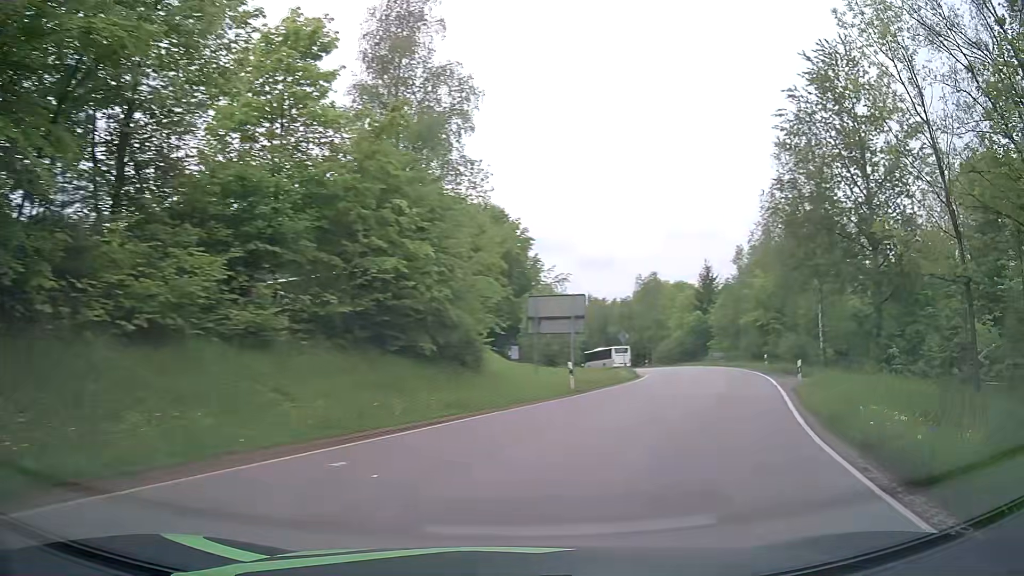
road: tertiary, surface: asphalt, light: Day
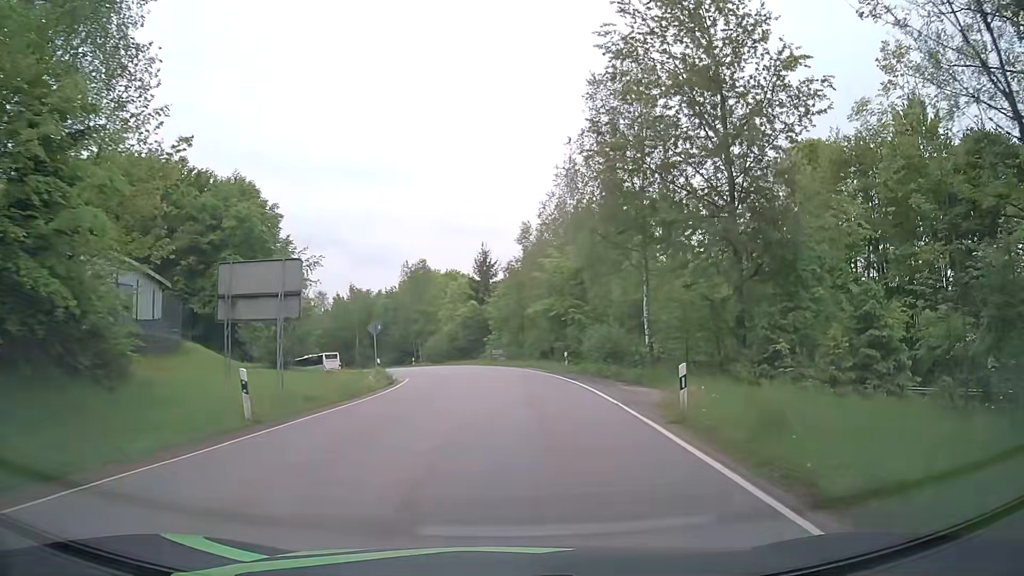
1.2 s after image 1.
(+2.7, +11.0) m; +21°
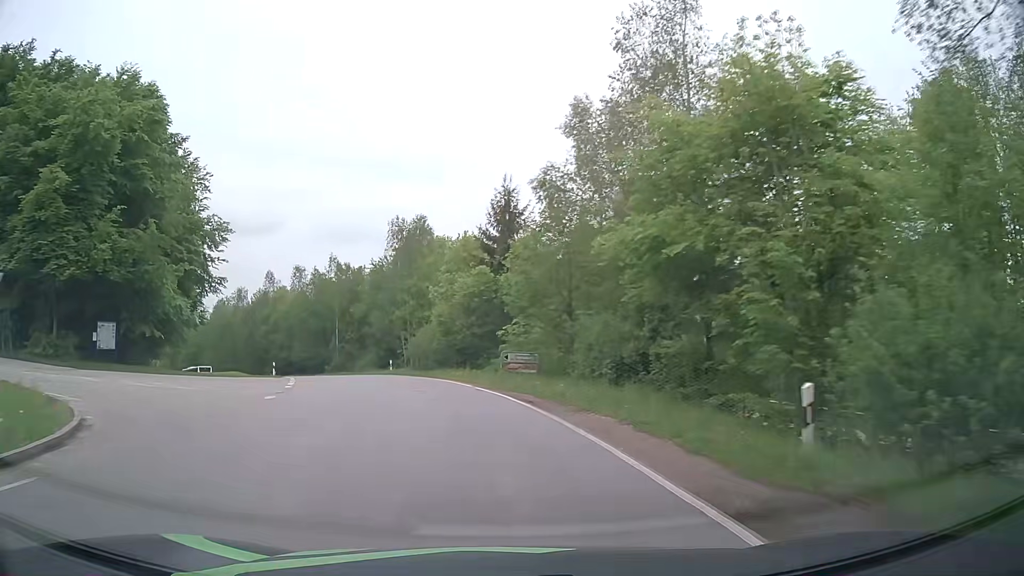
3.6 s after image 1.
(+0.5, +29.7) m; -3°
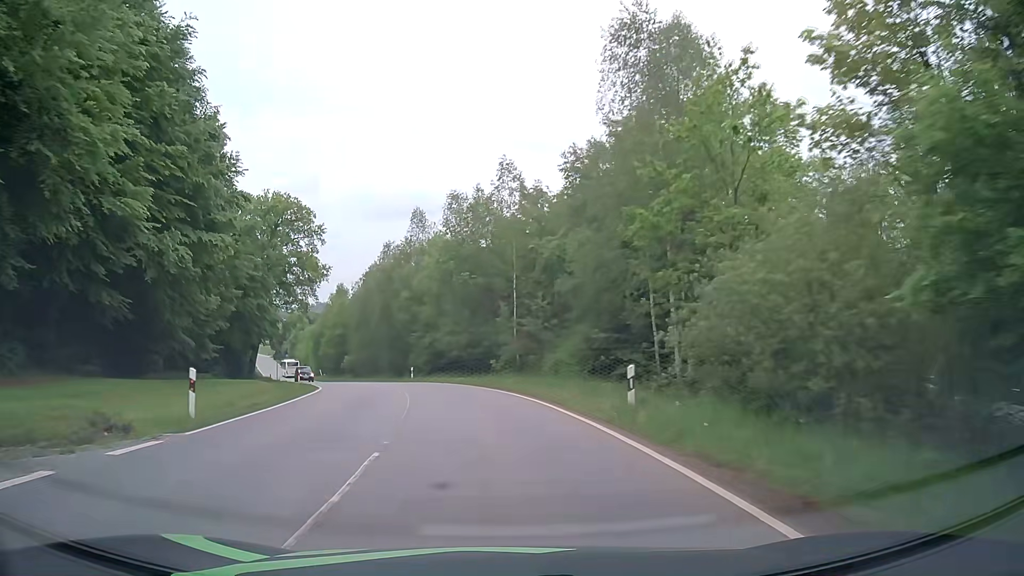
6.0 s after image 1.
(-6.0, +36.1) m; -18°
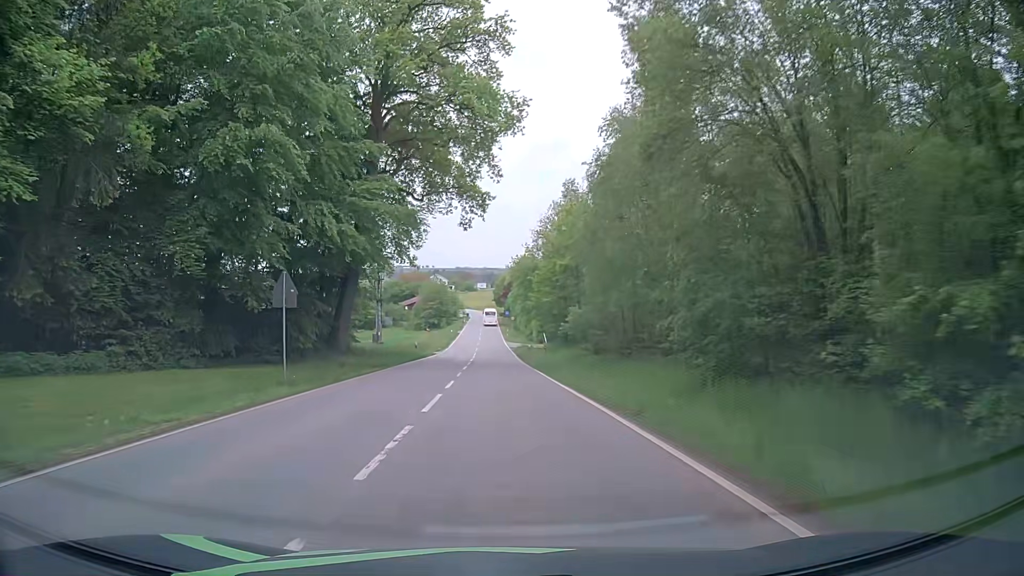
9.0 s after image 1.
(-9.5, +49.4) m; -21°
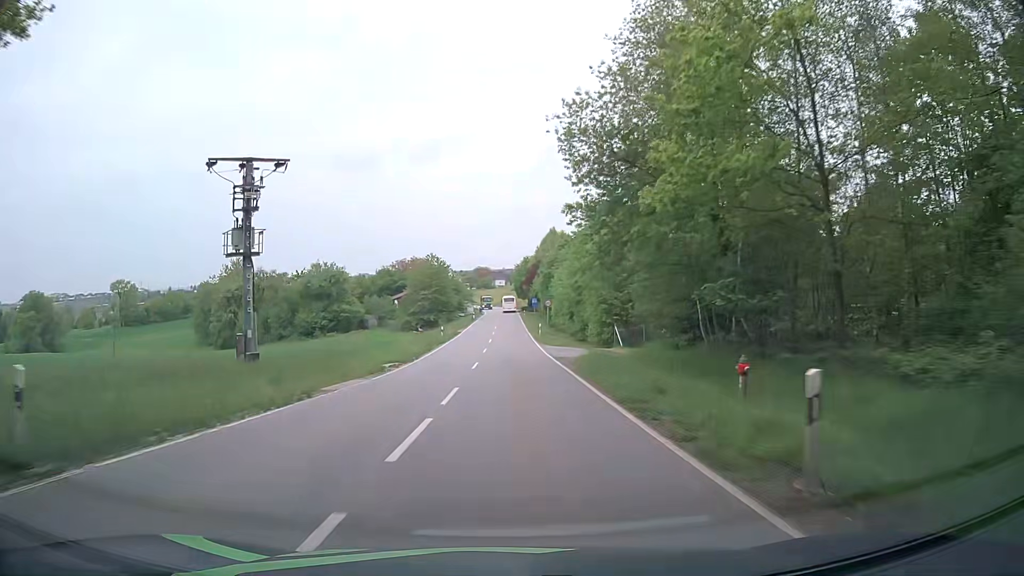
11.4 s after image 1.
(-1.1, +41.4) m; -2°
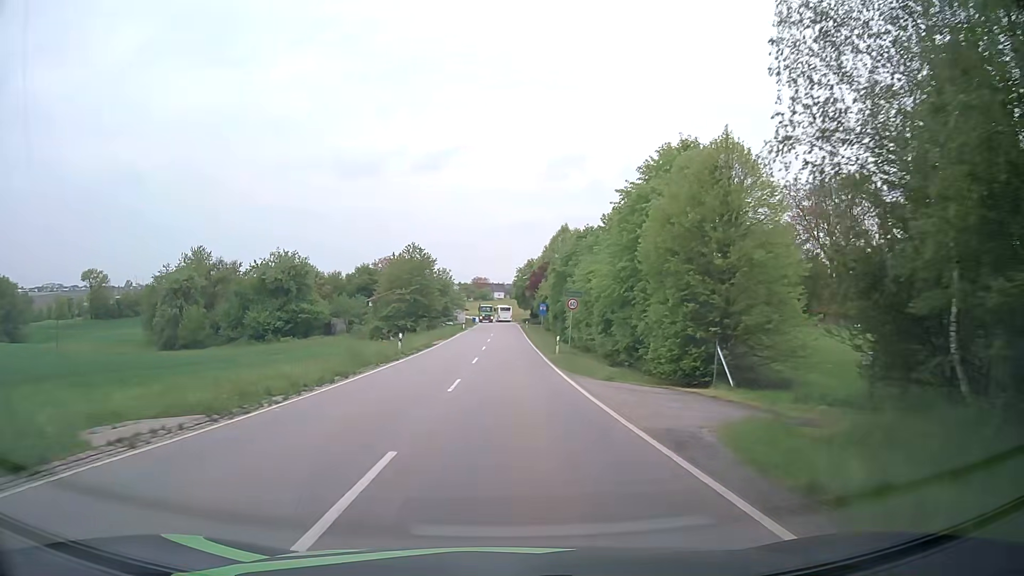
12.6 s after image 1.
(0.0, +21.1) m; 0°
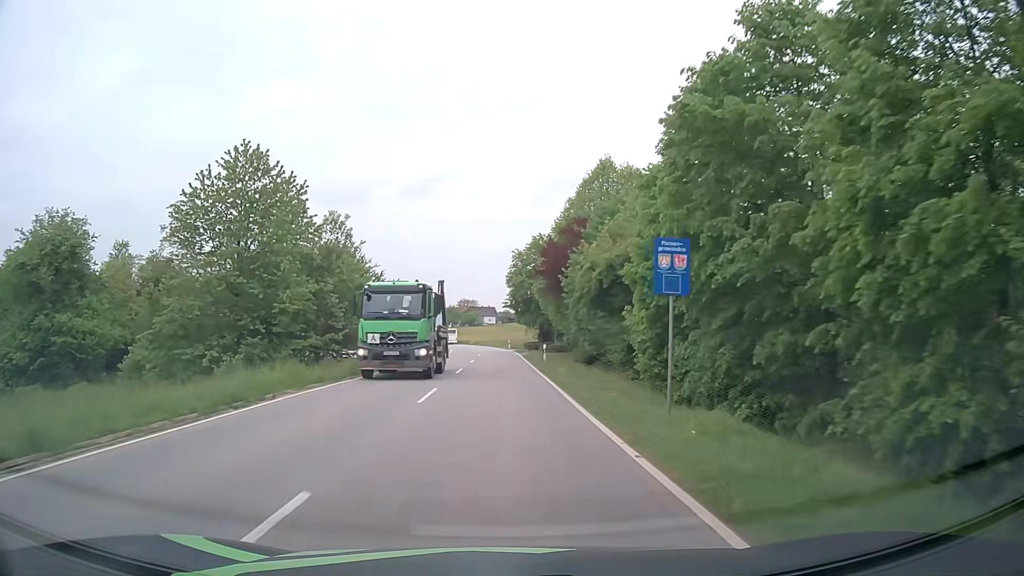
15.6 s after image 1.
(+0.3, +49.9) m; +1°
(0, +10) (0, +20) (0, +30) (0, +40) (0, +50) (-1, +60) (-1, +70) (-2, +80) (-3, +90) (-4, +100) m
